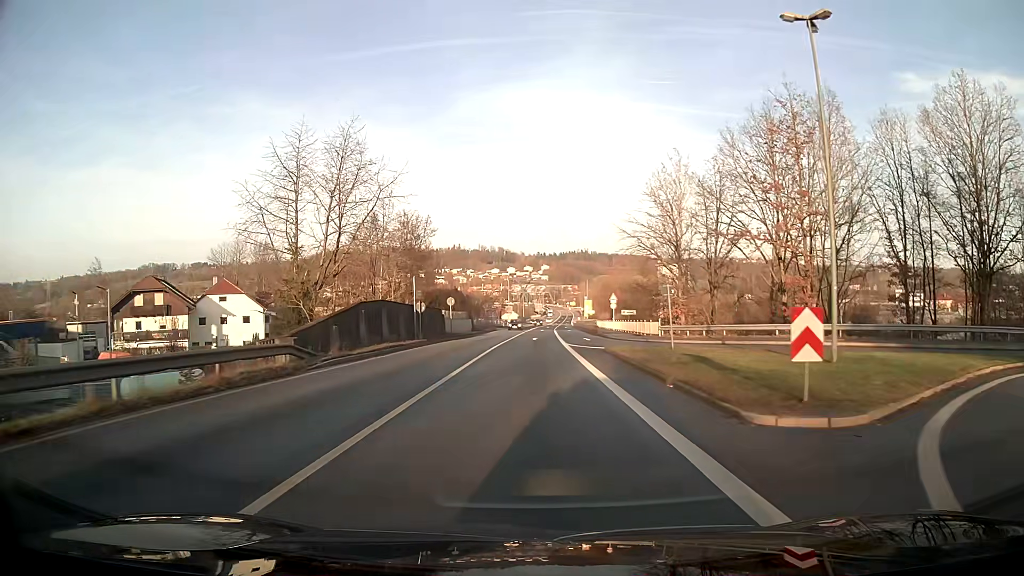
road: primary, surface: asphalt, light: Day
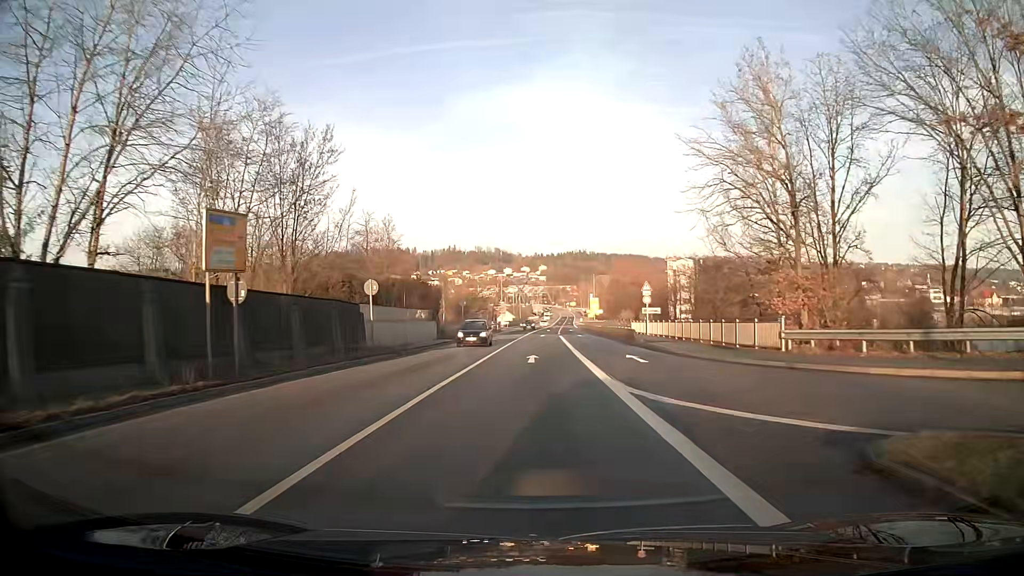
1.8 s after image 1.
(0.0, +24.1) m; 0°
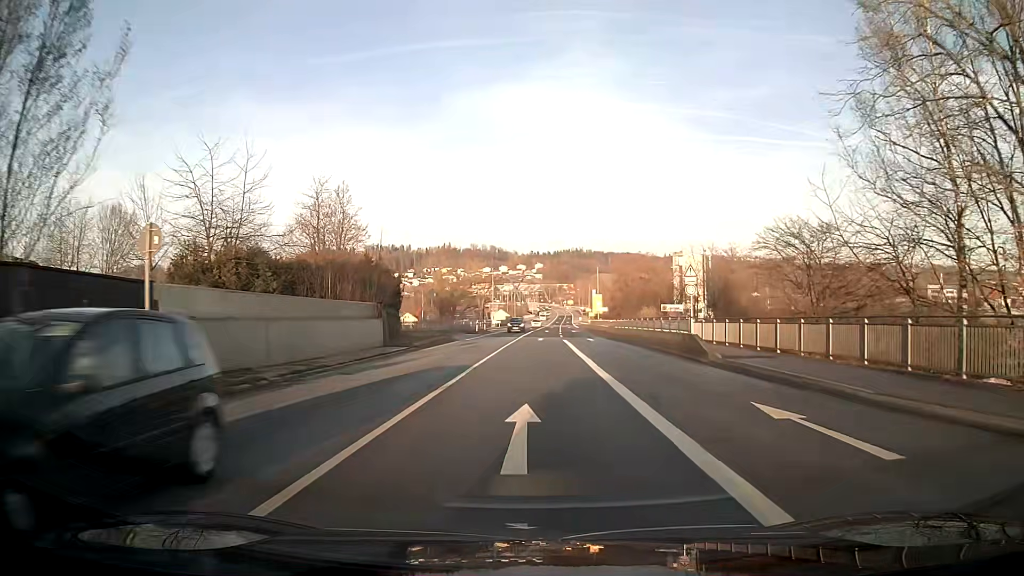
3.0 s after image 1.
(0.0, +15.9) m; 0°
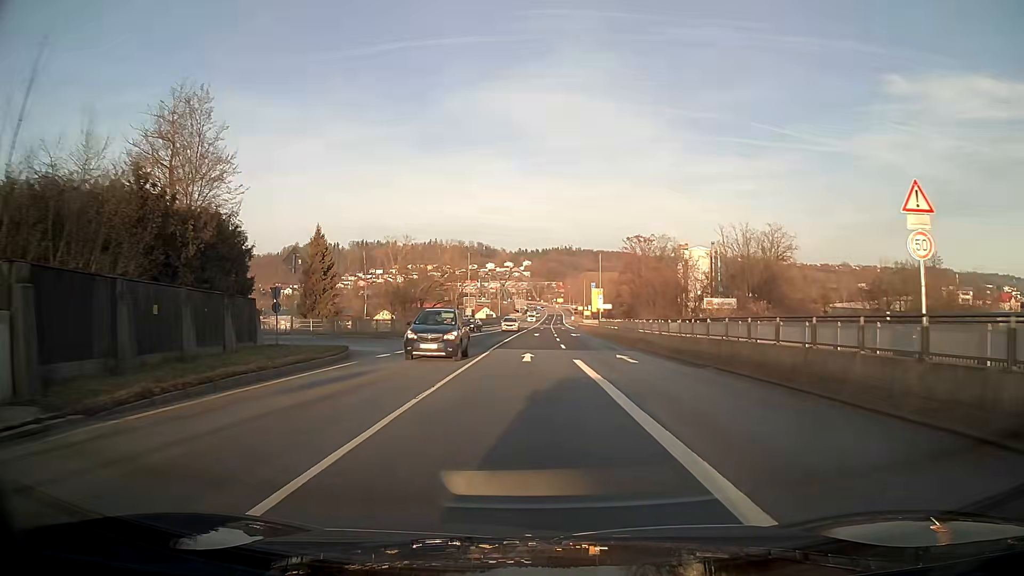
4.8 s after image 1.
(+0.2, +23.7) m; +1°
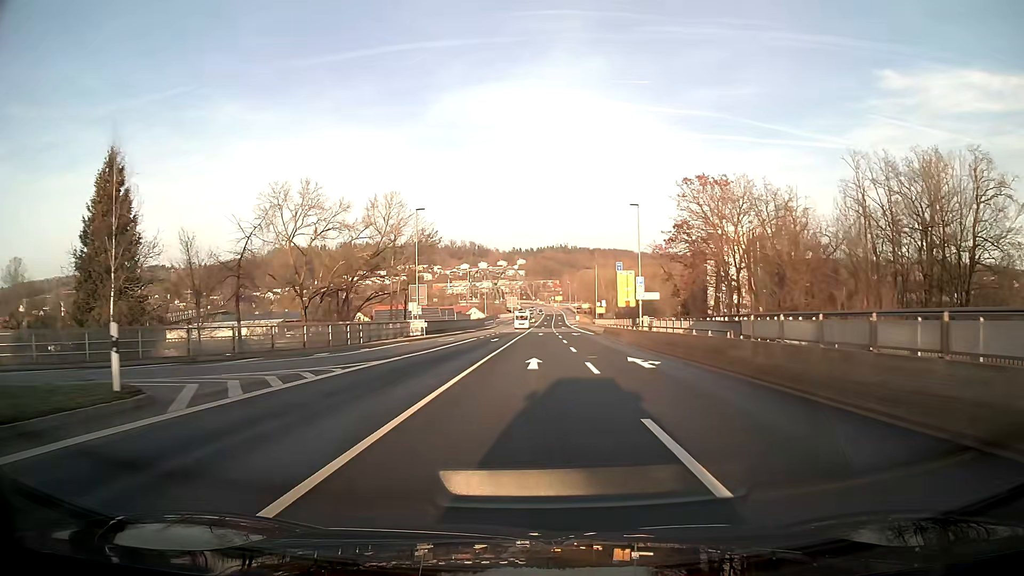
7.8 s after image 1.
(+0.1, +39.0) m; 0°
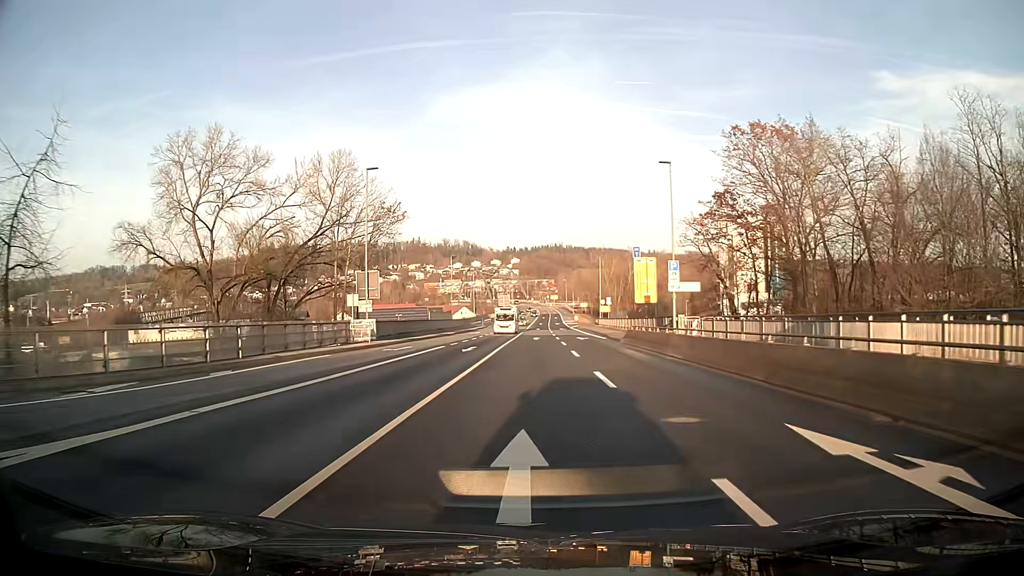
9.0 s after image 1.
(+0.1, +15.6) m; 0°
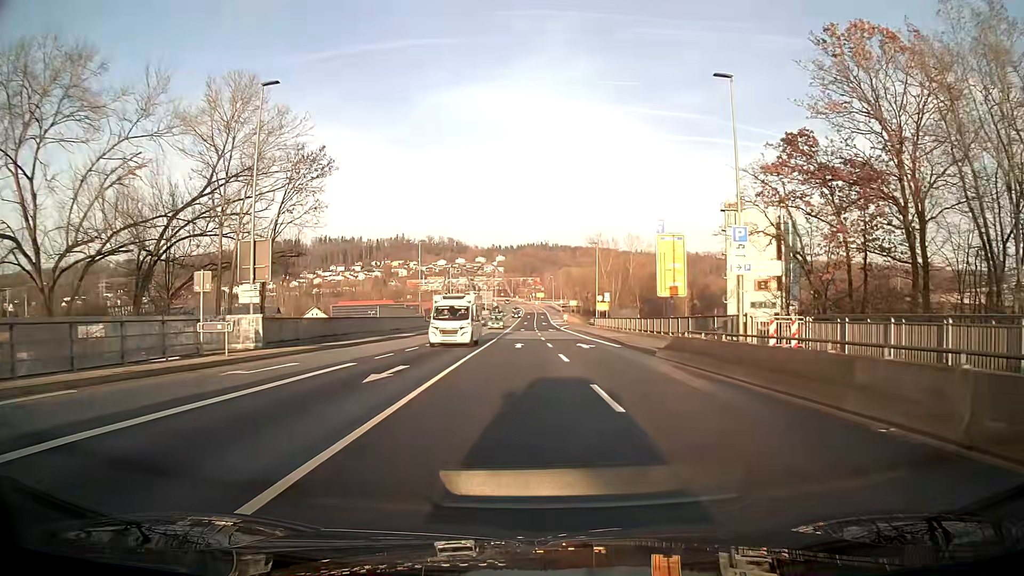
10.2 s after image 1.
(+0.2, +15.6) m; +2°
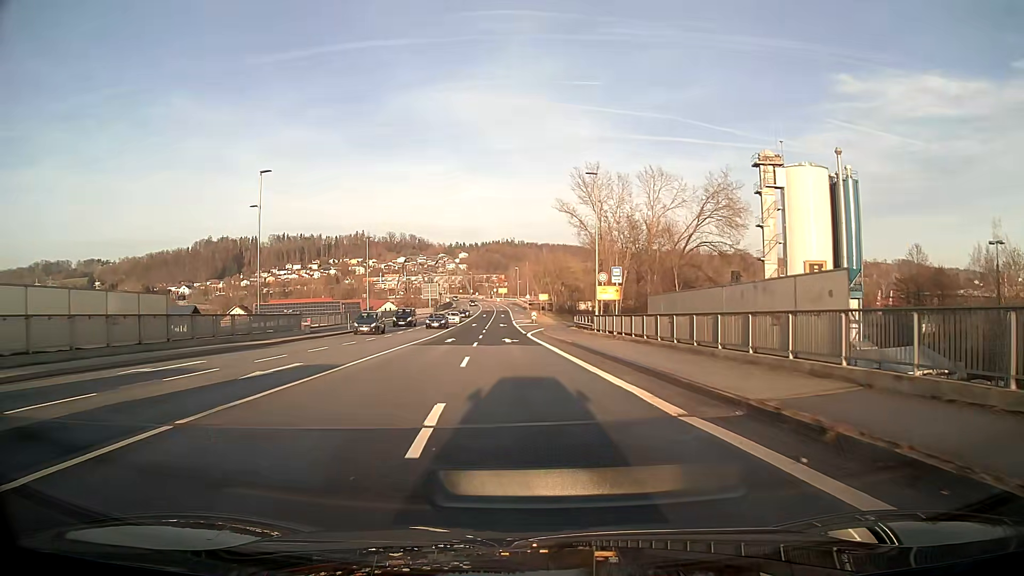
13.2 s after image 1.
(+1.4, +39.1) m; +2°
(0, +10) (0, +20) (-1, +30) (-2, +40) (-2, +50) (-3, +60) (-3, +70) (-4, +80) (-4, +90) (-3, +100) m
